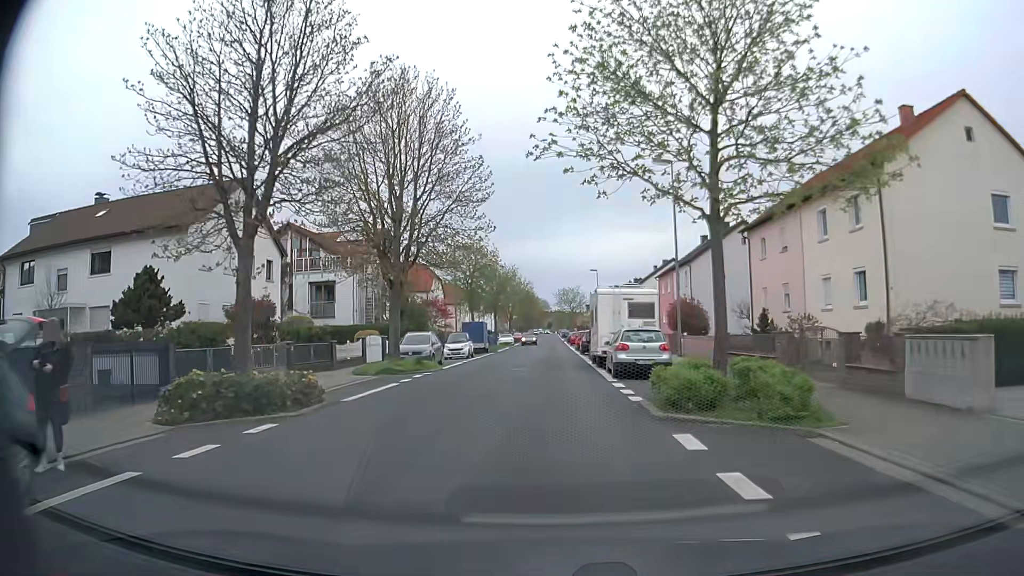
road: unclassified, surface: asphalt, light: Day
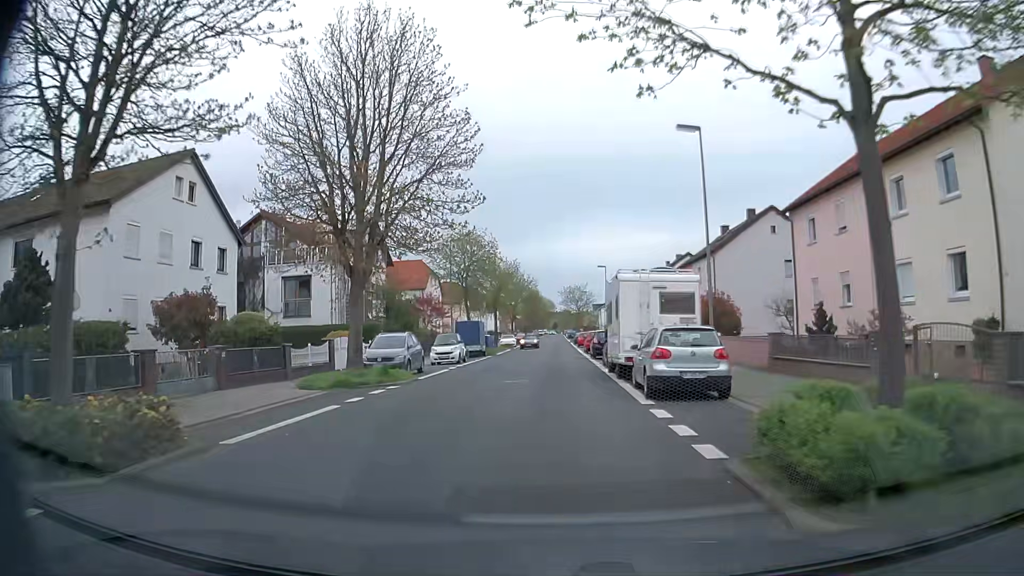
(0.0, +6.1) m; 0°
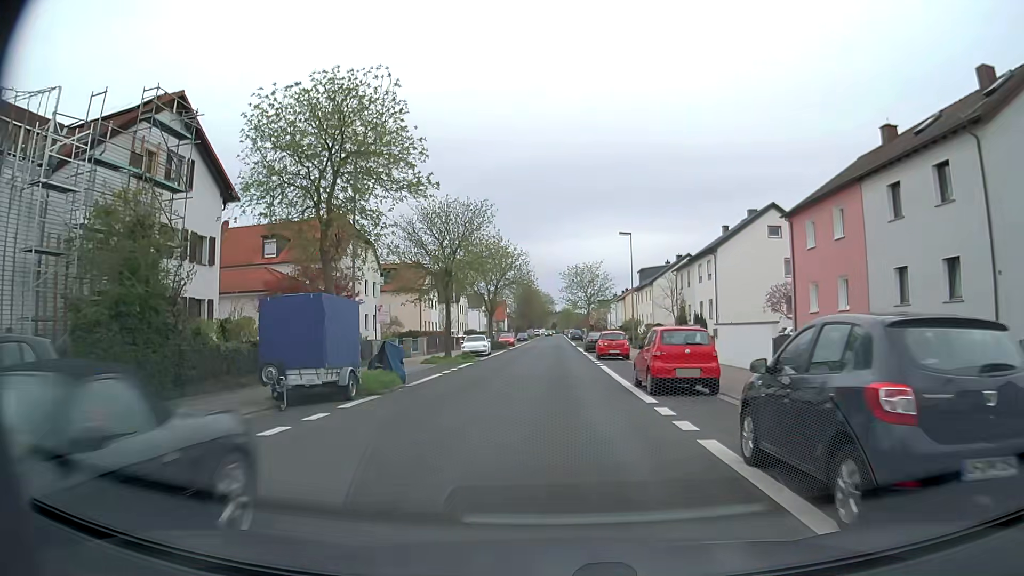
(-0.2, +30.6) m; 0°
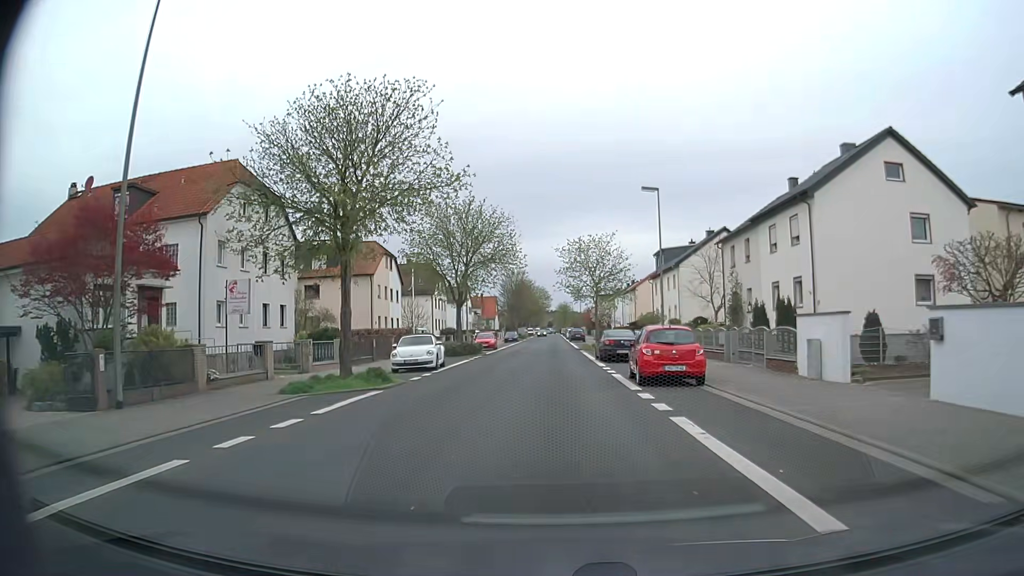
(0.0, +18.4) m; +1°
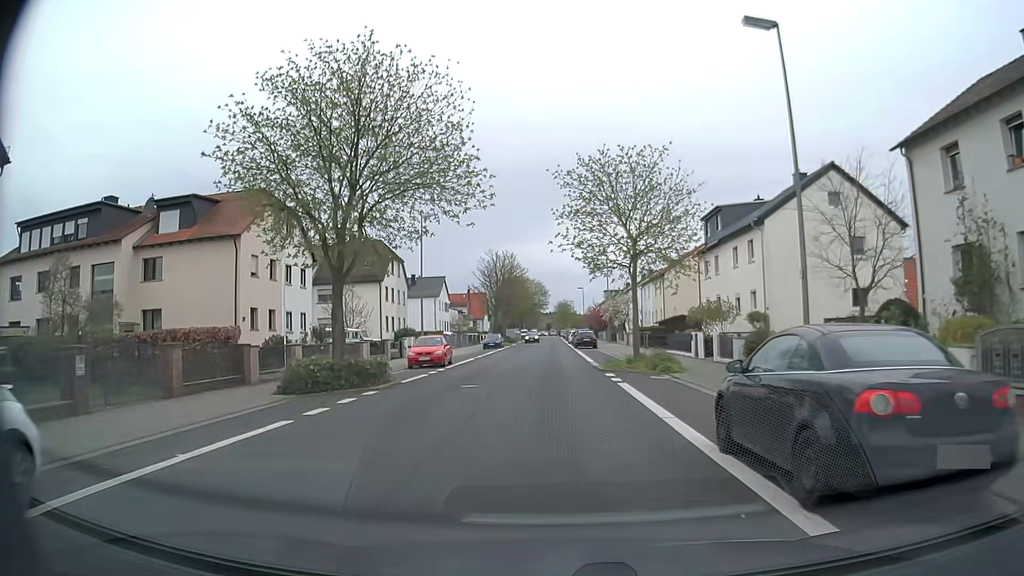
(-0.1, +24.4) m; 0°
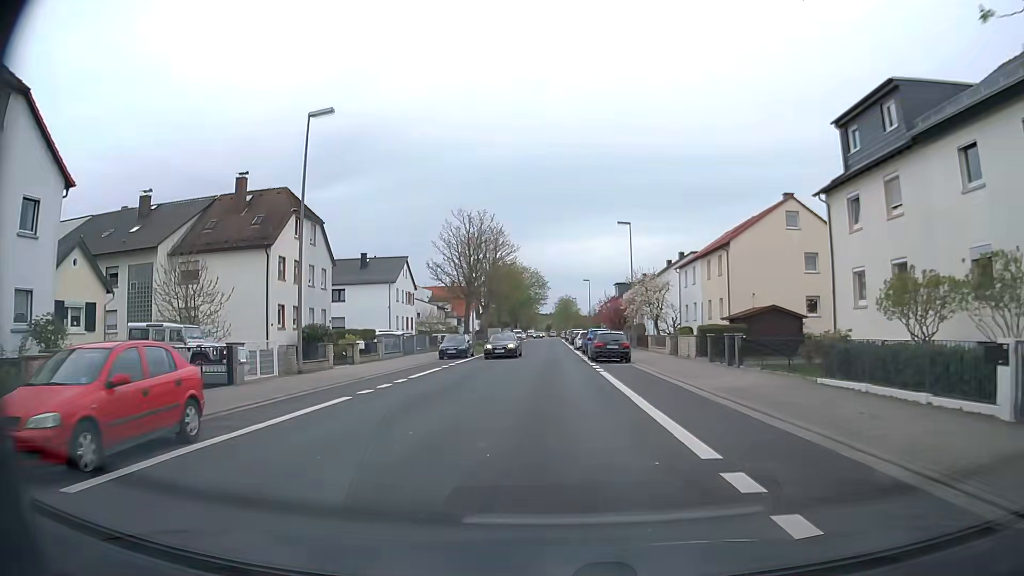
(-0.2, +24.2) m; 0°
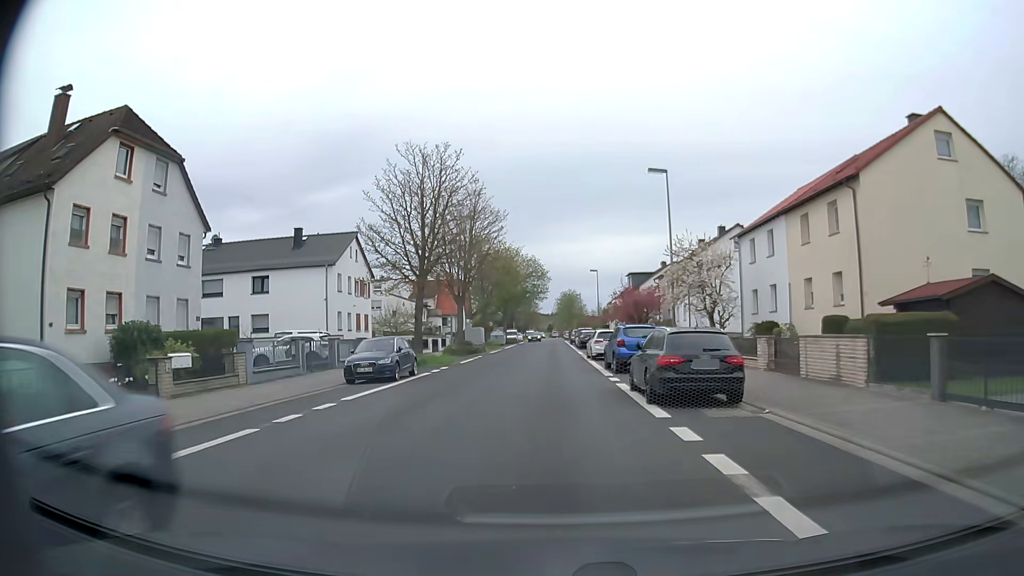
(0.0, +18.2) m; 0°
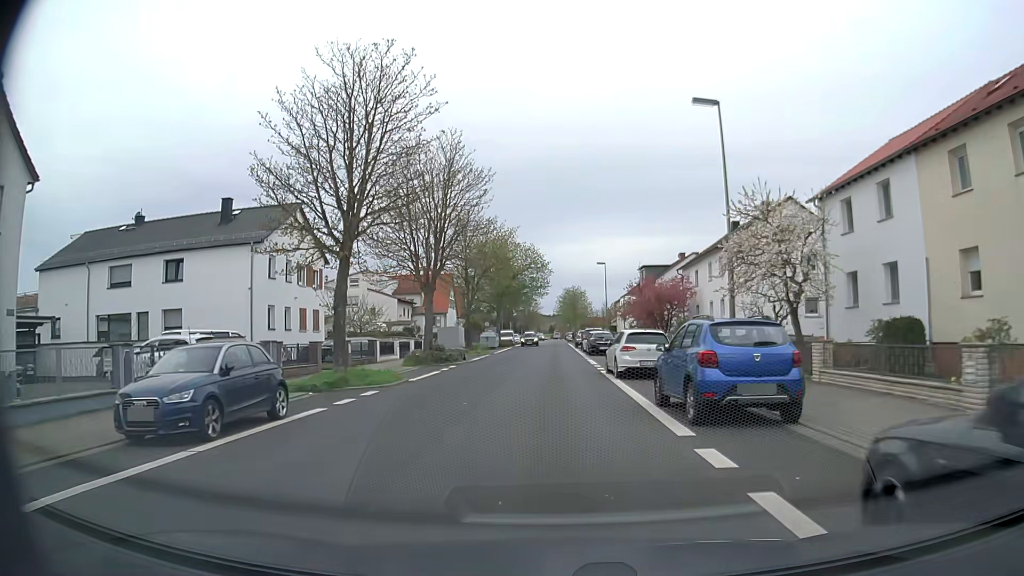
(-0.1, +12.1) m; 0°
(0, +10) (0, +20) (0, +30) (0, +40) (0, +50) (0, +60) (0, +70) (0, +80) (0, +90) (0, +100) m
